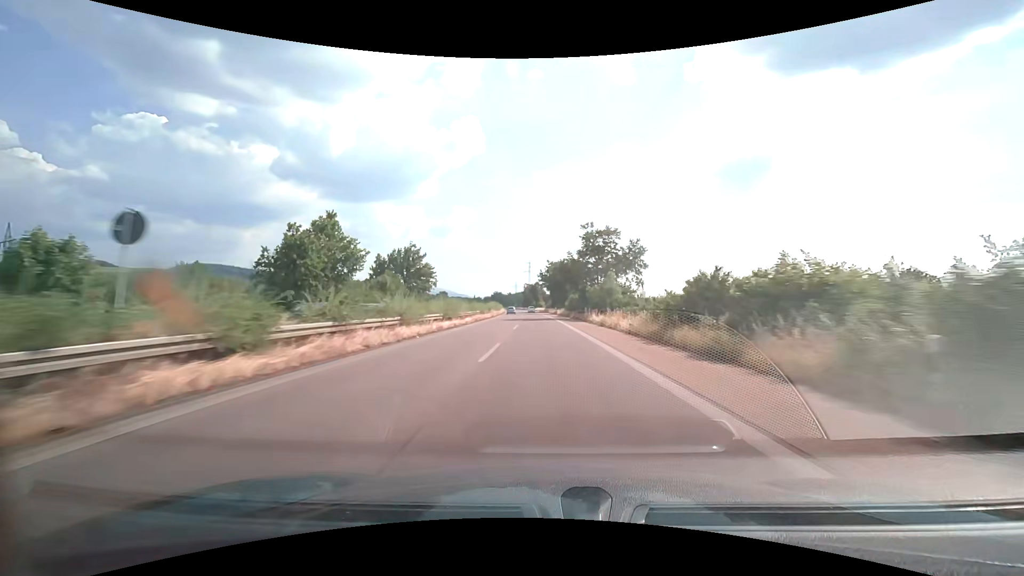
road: trunk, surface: asphalt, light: Day
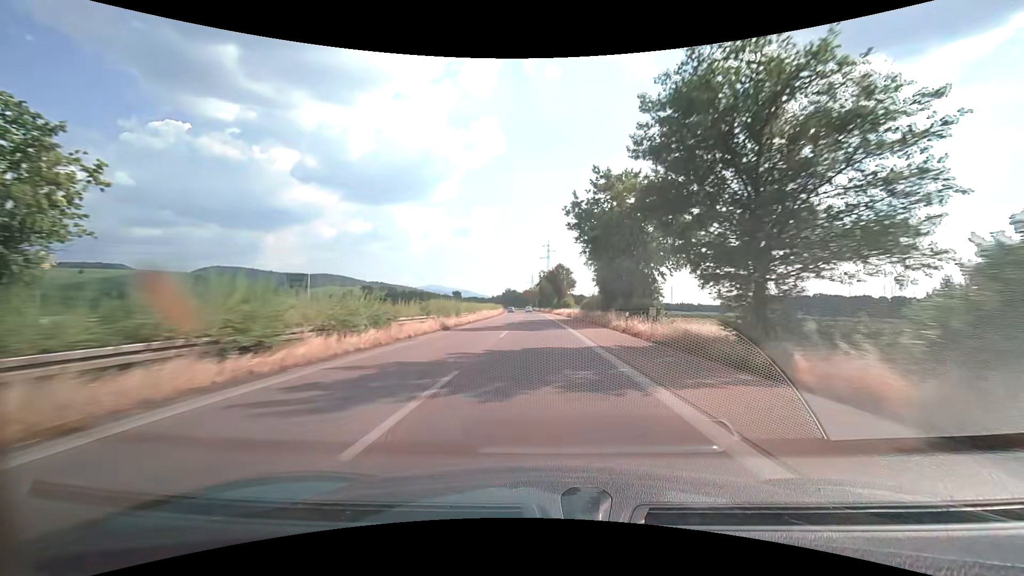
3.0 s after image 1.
(-1.2, +79.8) m; -2°
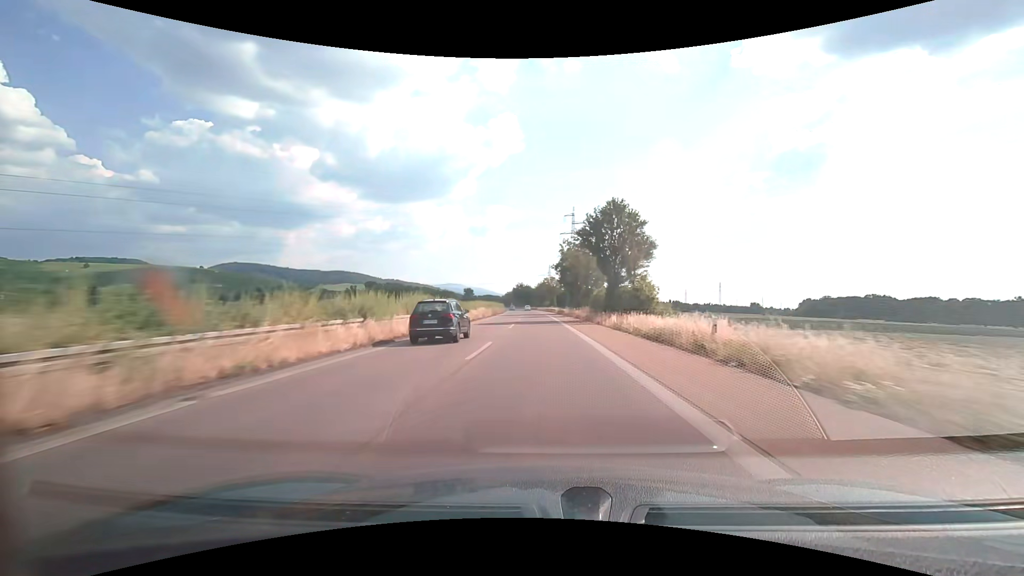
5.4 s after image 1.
(-1.2, +64.4) m; -2°
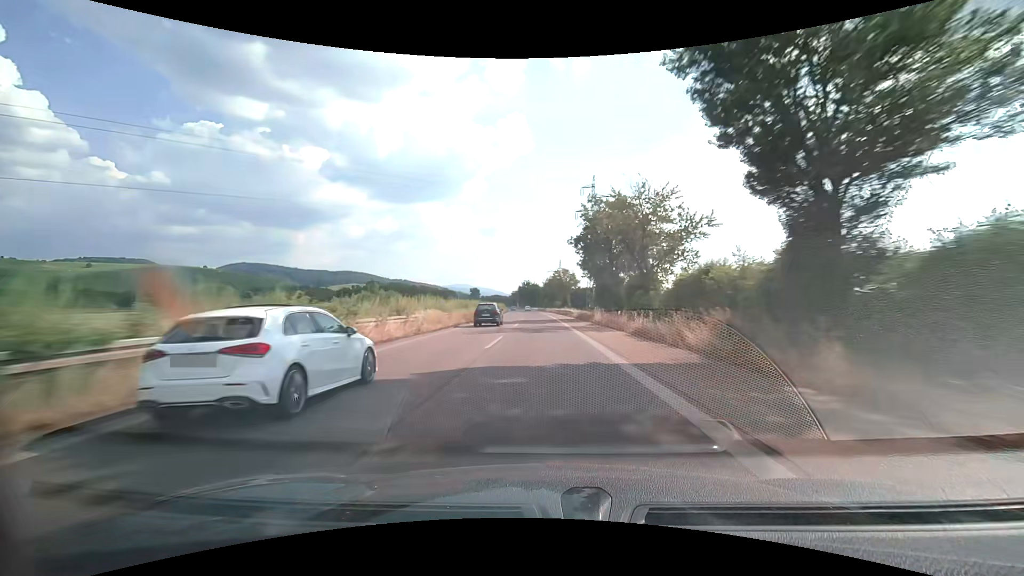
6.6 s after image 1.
(-0.3, +32.5) m; -1°
(0, +10) (0, +20) (0, +30) (0, +40) (-1, +50) (-1, +60) (-1, +70) (-1, +80) (-2, +90) (-2, +100) m
